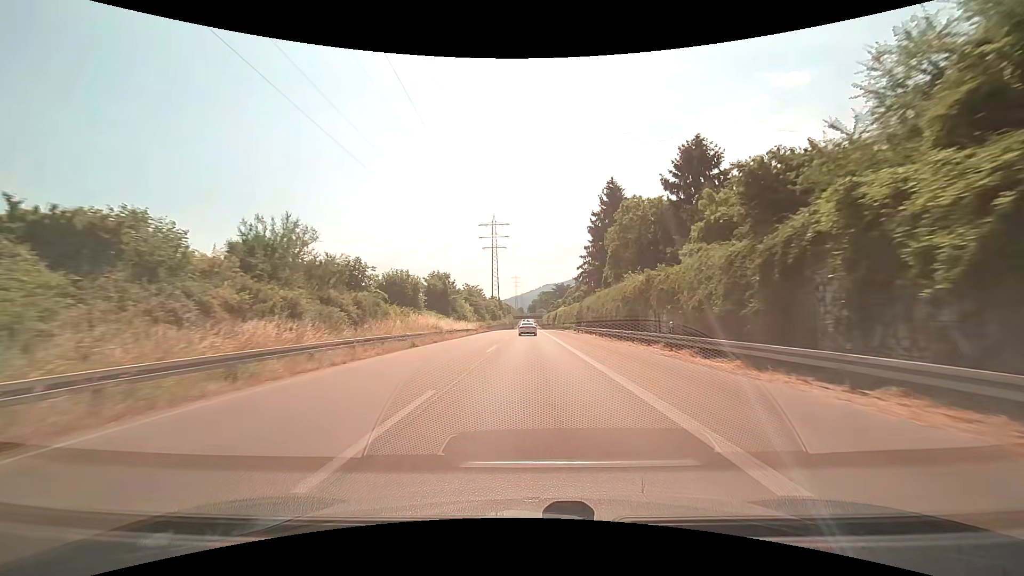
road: trunk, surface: asphalt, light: Day
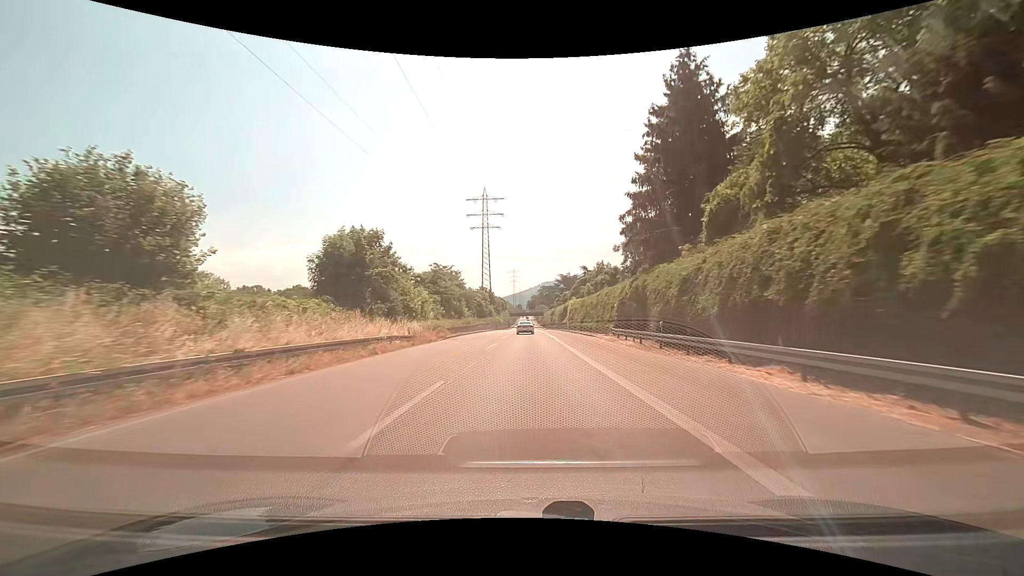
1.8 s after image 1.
(+0.1, +34.7) m; 0°
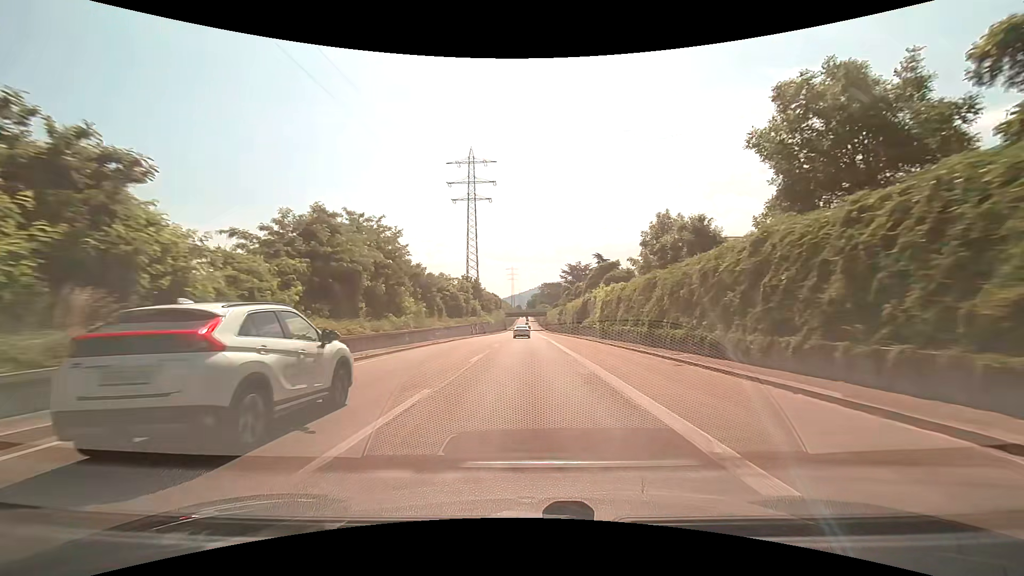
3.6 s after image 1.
(0.0, +35.2) m; 0°
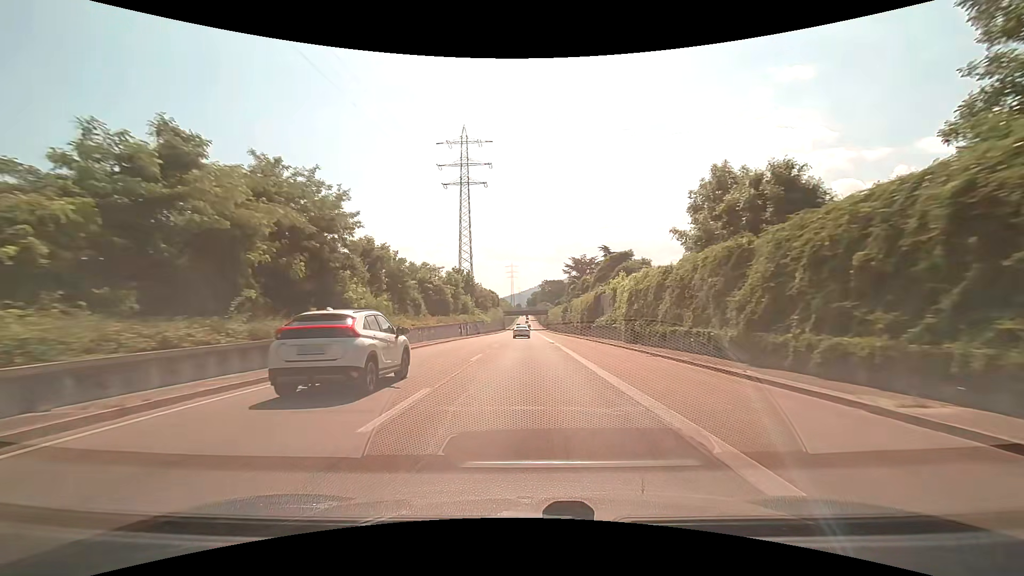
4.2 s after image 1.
(-0.1, +11.9) m; 0°
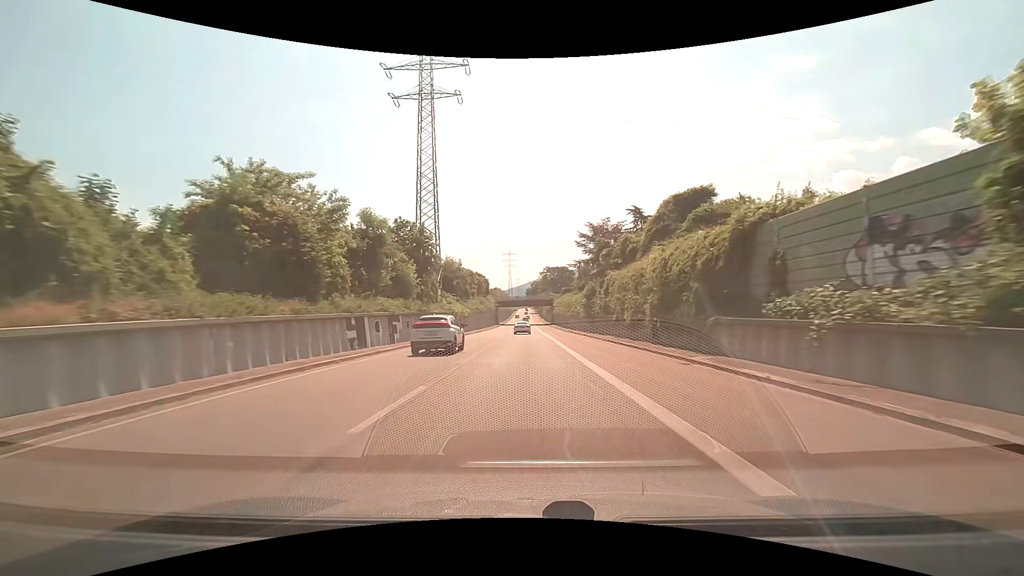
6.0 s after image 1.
(0.0, +36.3) m; 0°
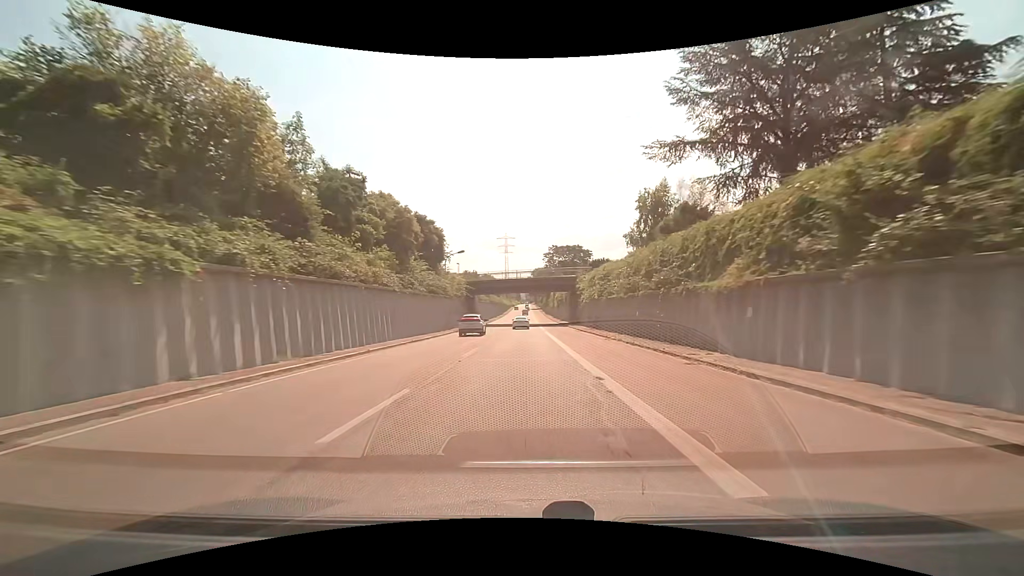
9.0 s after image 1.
(-0.2, +60.5) m; 0°
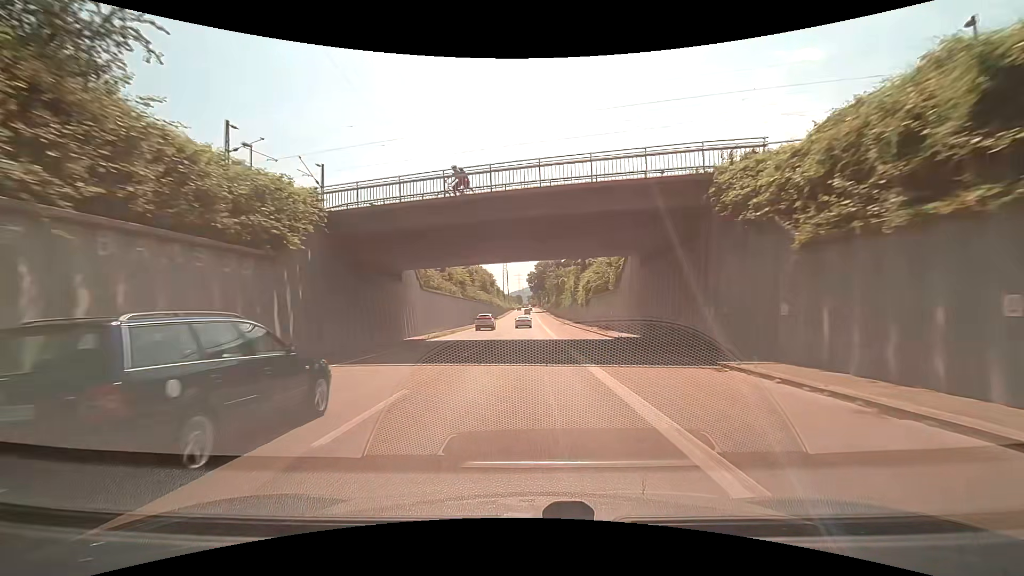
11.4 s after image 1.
(0.0, +48.3) m; 0°
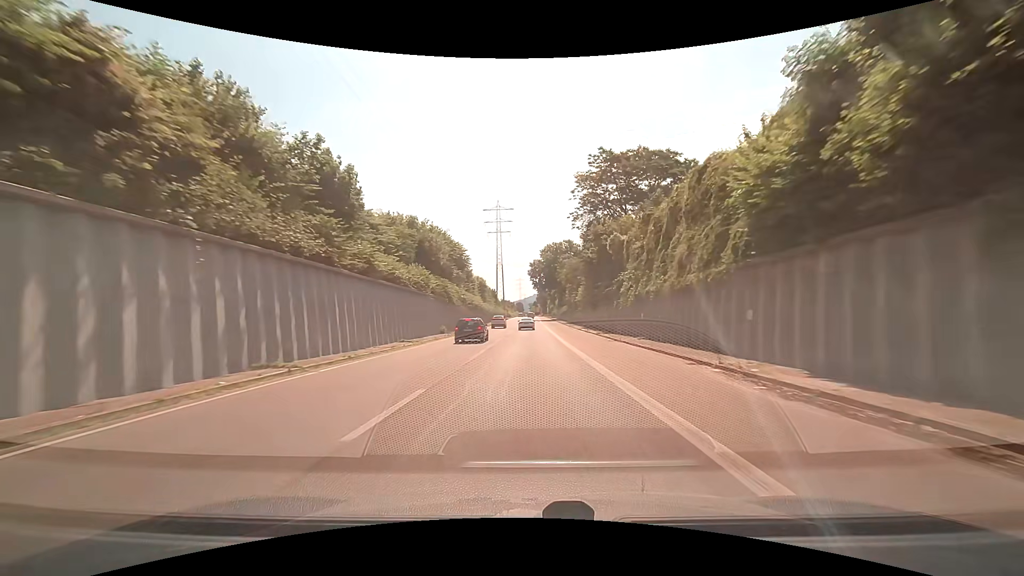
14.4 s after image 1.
(+0.2, +59.9) m; 0°
(0, +10) (0, +20) (0, +30) (0, +40) (0, +50) (0, +60) (0, +70) (0, +80) (0, +90) (0, +100) m
